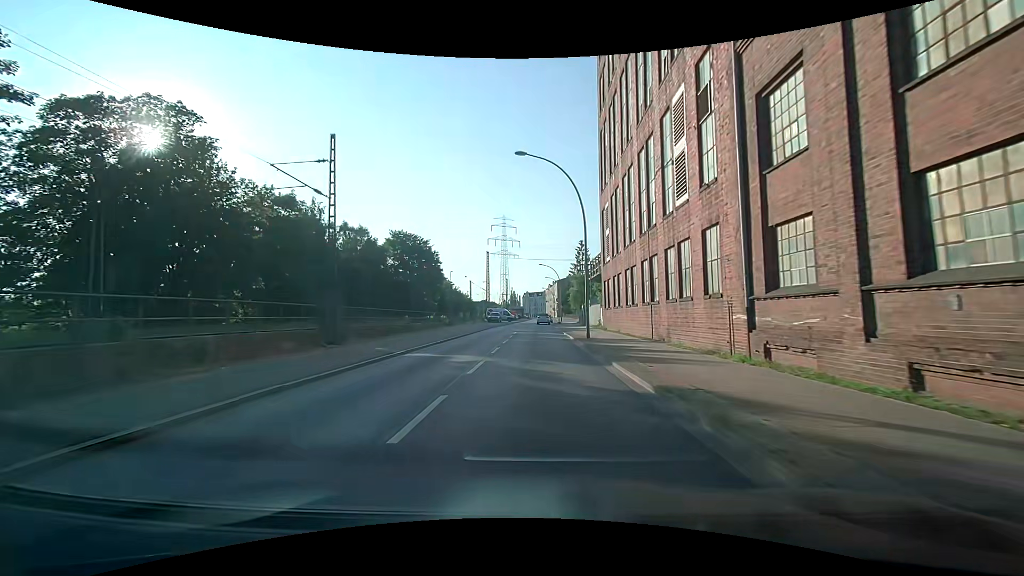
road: secondary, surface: asphalt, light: Day
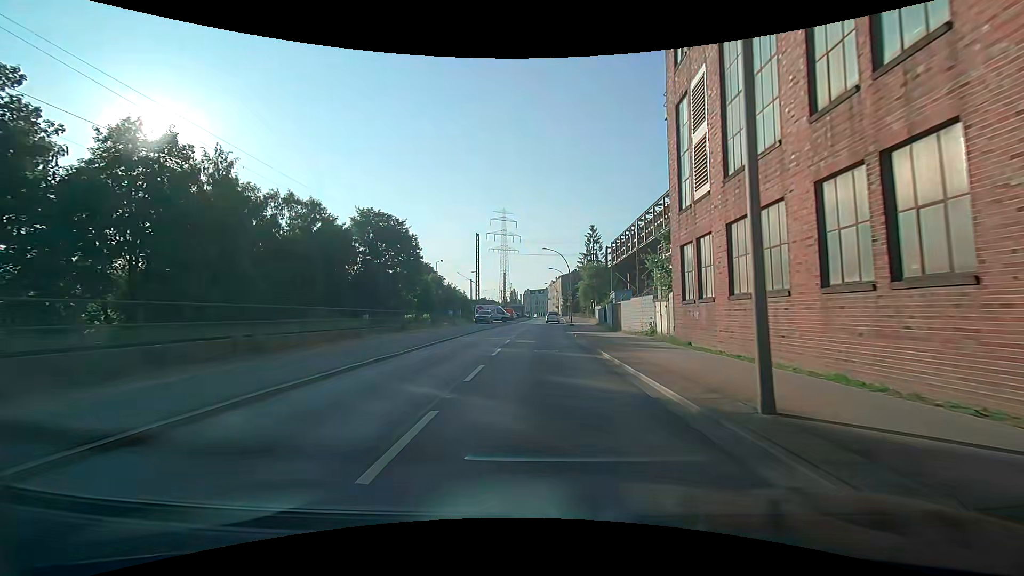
(-0.1, +19.5) m; -1°
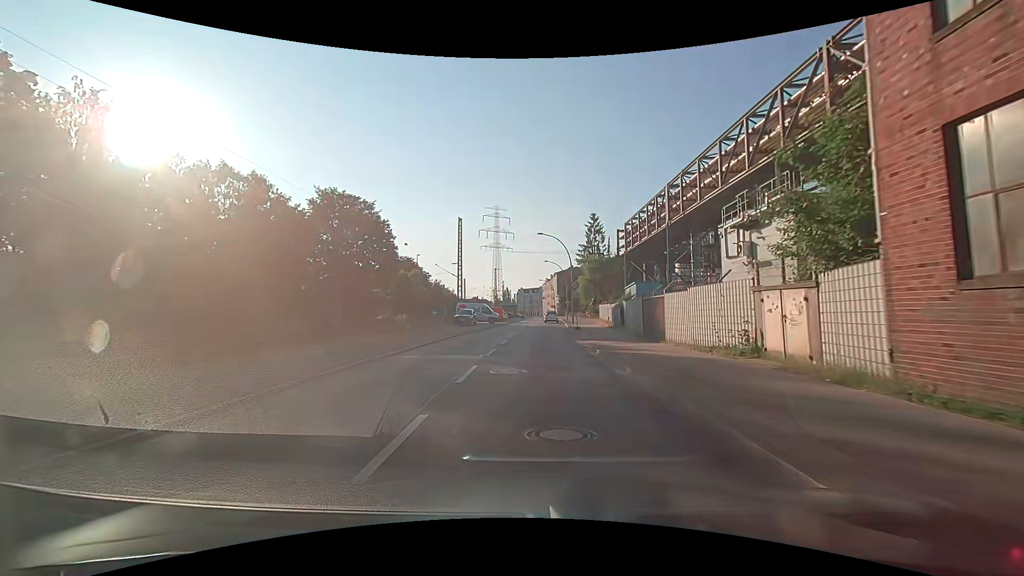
(+0.3, +12.2) m; +2°
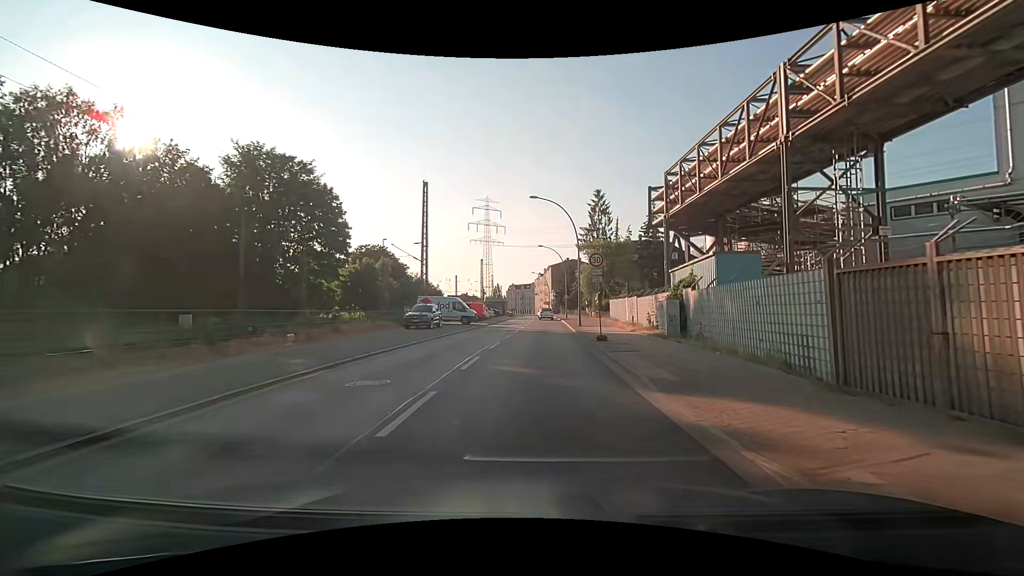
(+0.1, +16.1) m; 0°
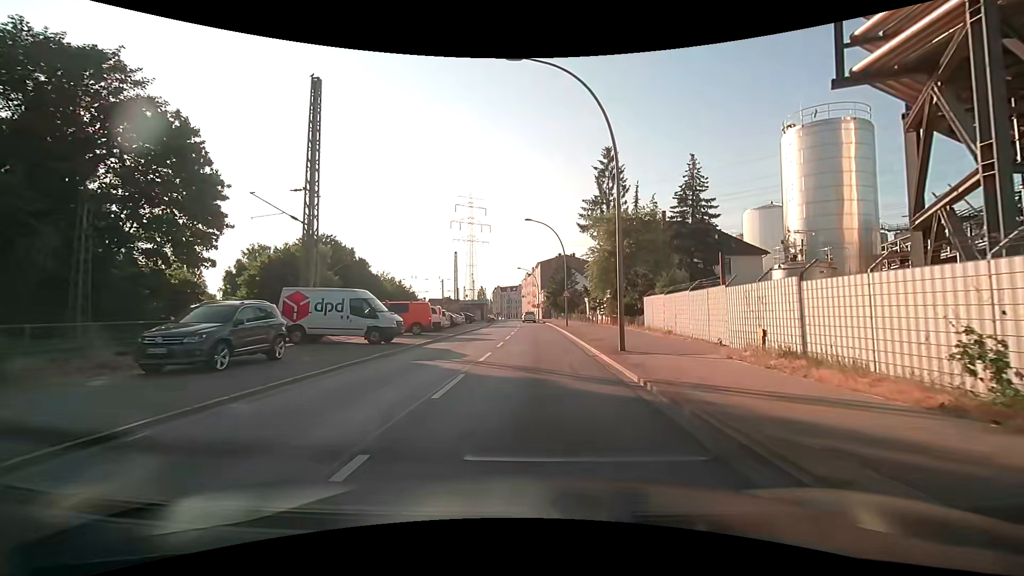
(+0.3, +21.4) m; +2°
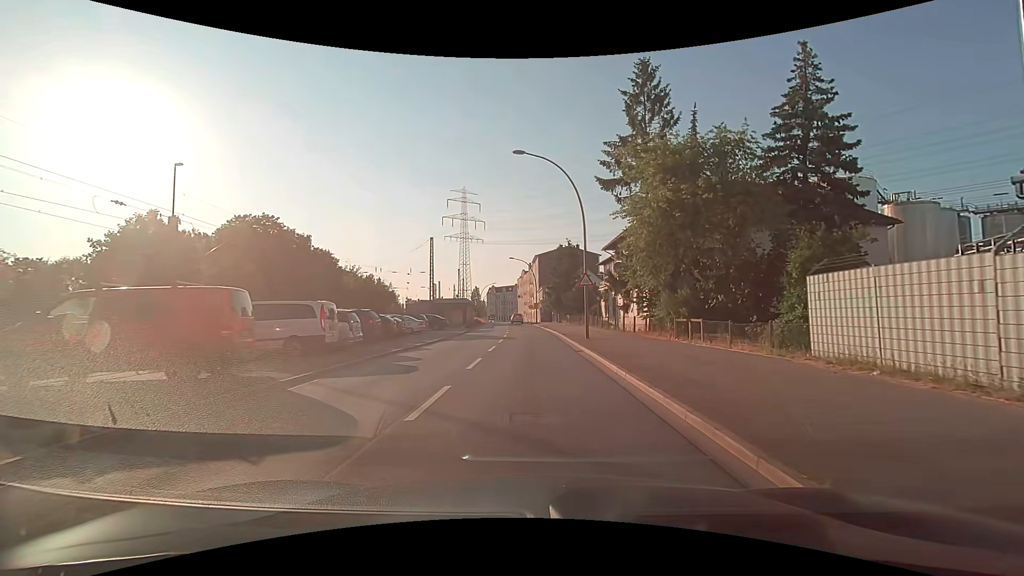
(+0.1, +19.5) m; -1°
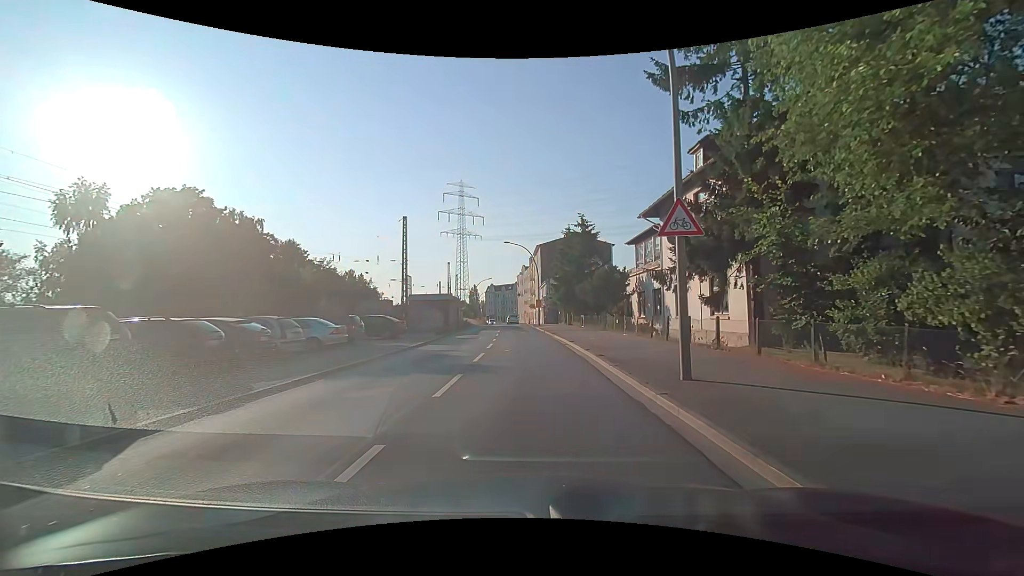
(+0.2, +16.1) m; +1°
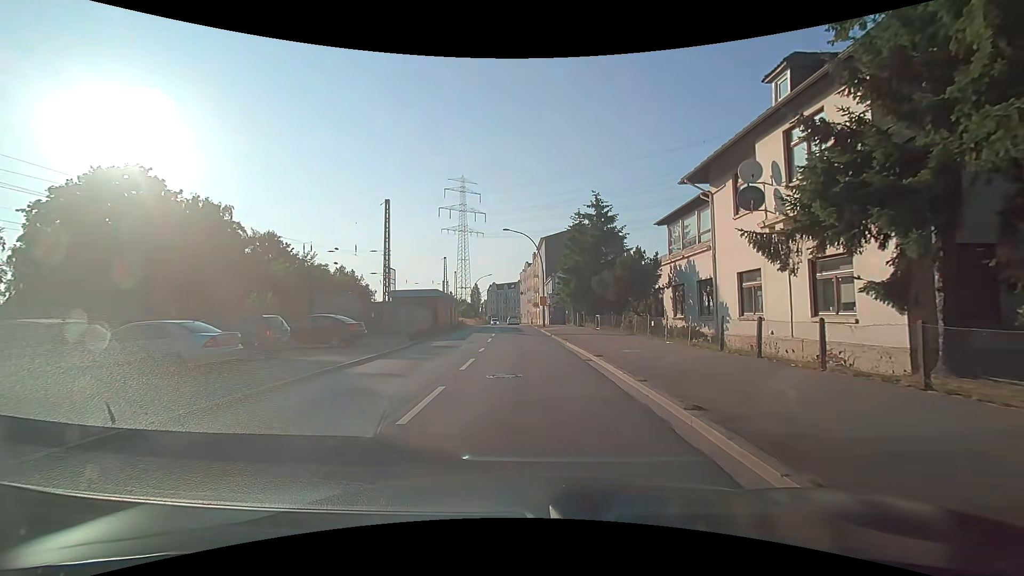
(-0.1, +8.3) m; -2°
(0, +10) (0, +20) (0, +30) (-1, +40) (-1, +50) (-1, +60) (-2, +70) (-2, +80) (-2, +90) (-3, +100) m
